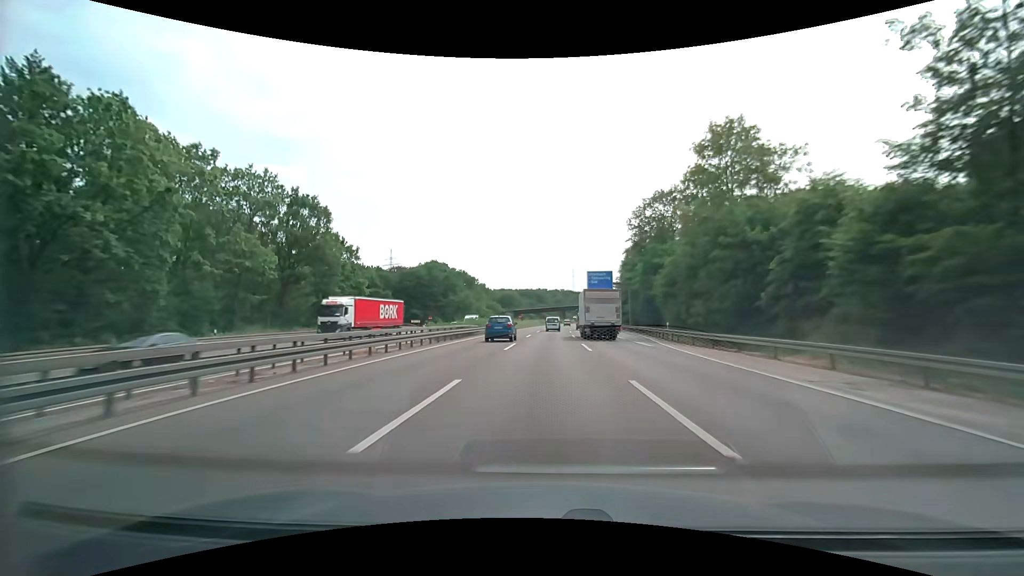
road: motorway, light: Day
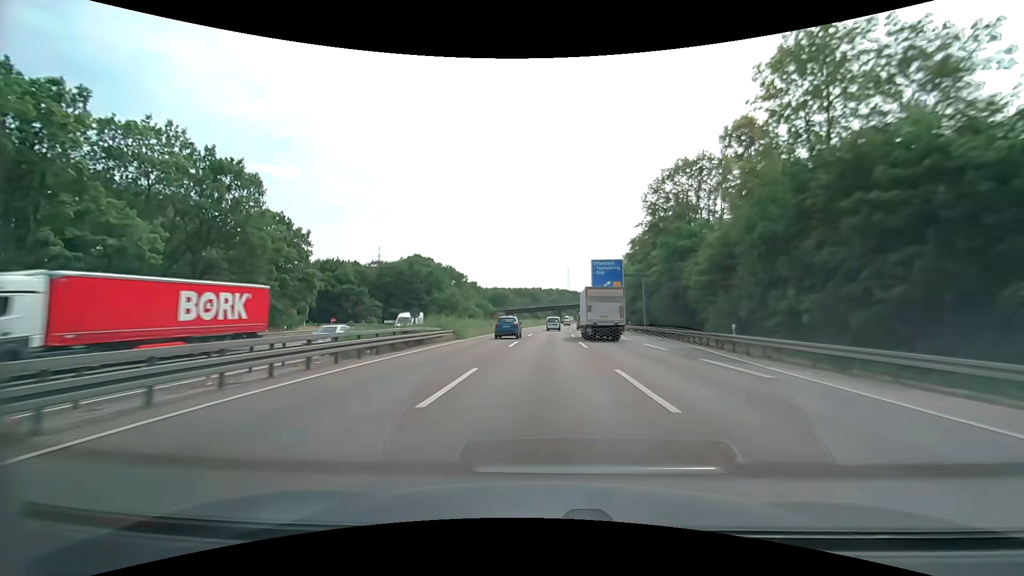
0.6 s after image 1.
(+0.1, +15.2) m; +1°
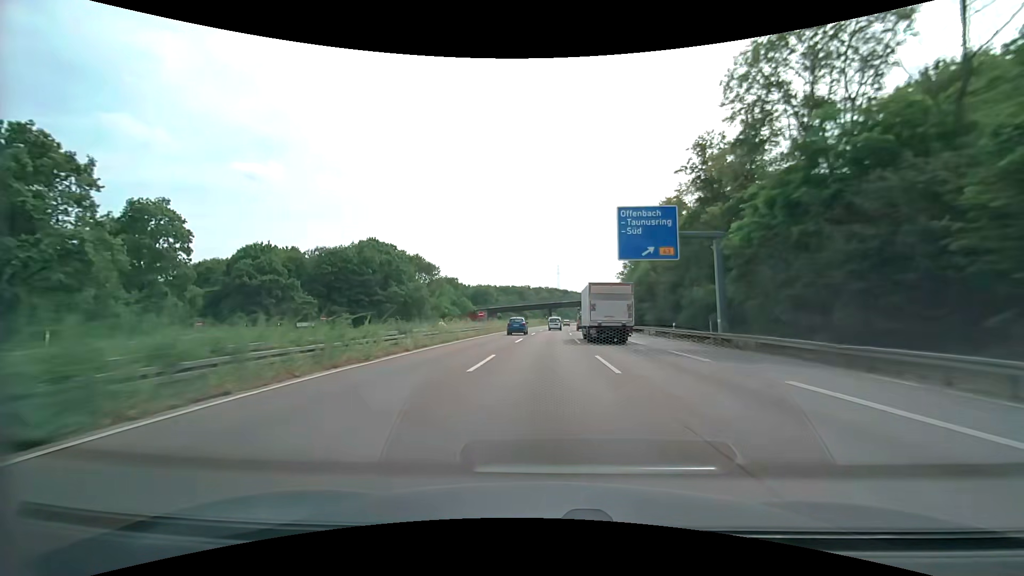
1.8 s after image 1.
(+0.4, +30.4) m; +1°
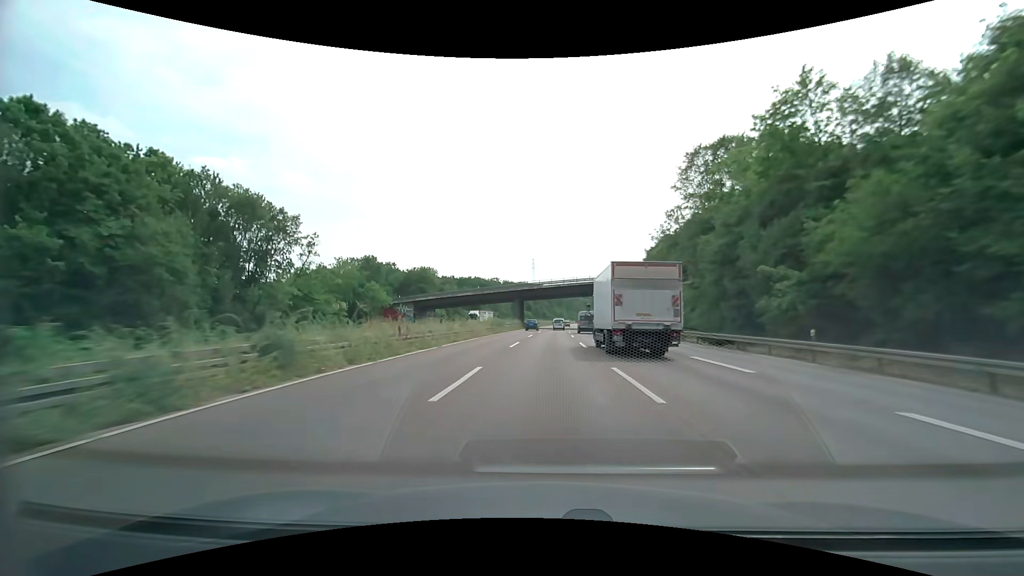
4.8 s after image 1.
(+1.9, +75.8) m; +3°
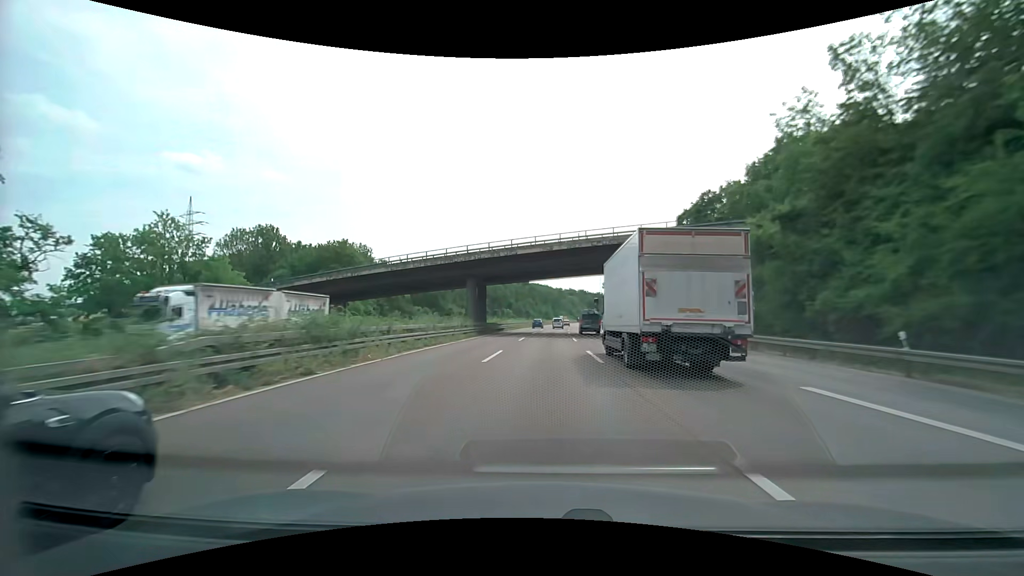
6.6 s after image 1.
(+0.9, +45.5) m; +2°
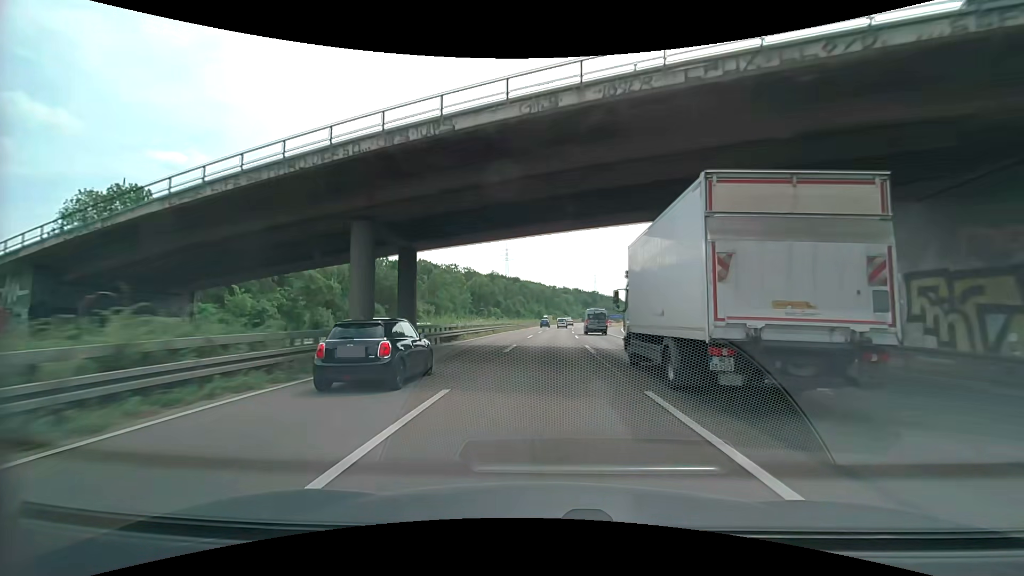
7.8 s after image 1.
(+0.2, +30.4) m; +1°
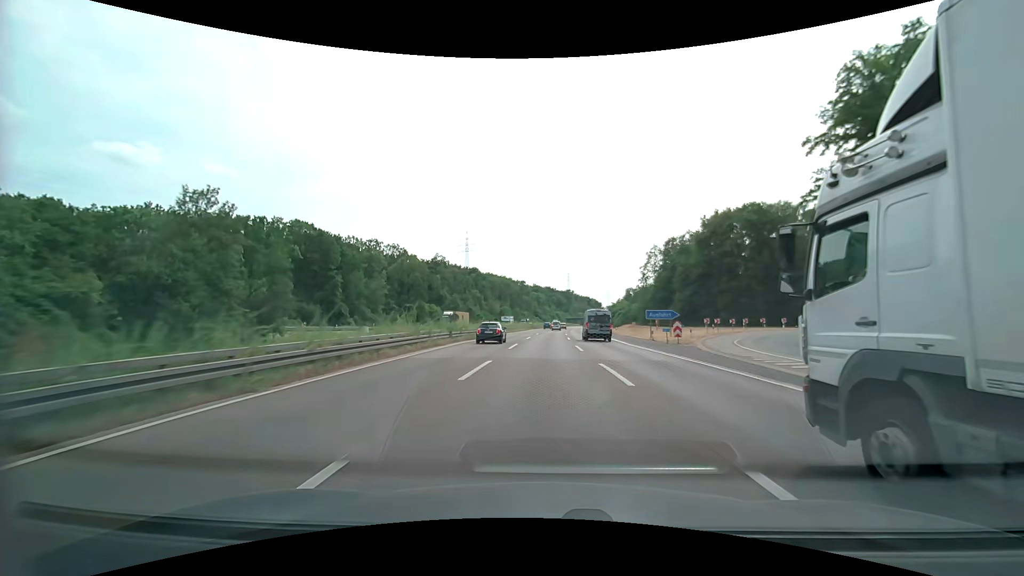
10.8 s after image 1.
(+2.3, +75.8) m; +3°
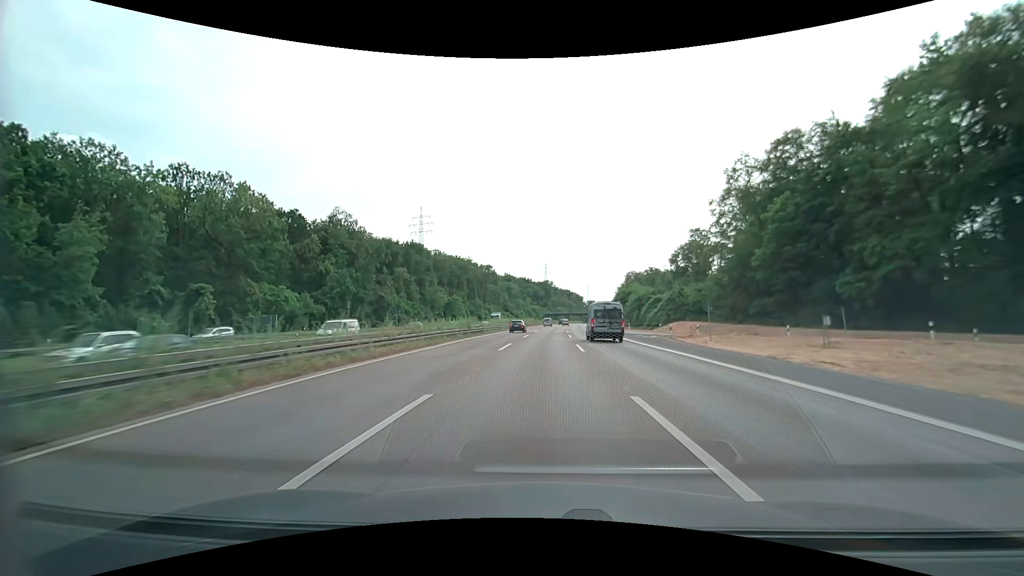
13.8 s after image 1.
(+1.9, +75.9) m; +3°
(0, +10) (0, +20) (0, +30) (0, +40) (+1, +50) (+1, +60) (+1, +70) (+2, +80) (+2, +90) (+3, +100) m
